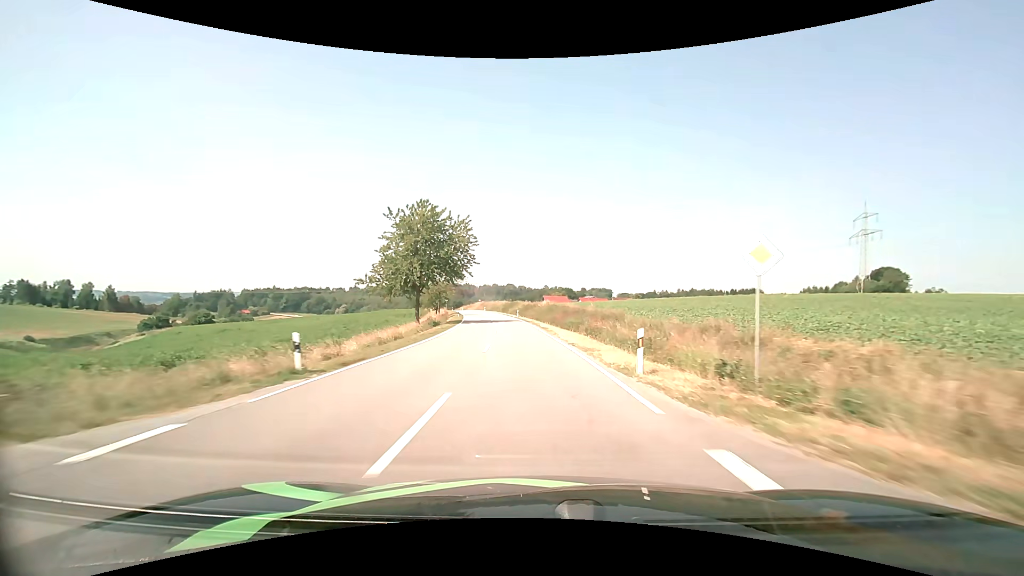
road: tertiary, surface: asphalt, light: Day
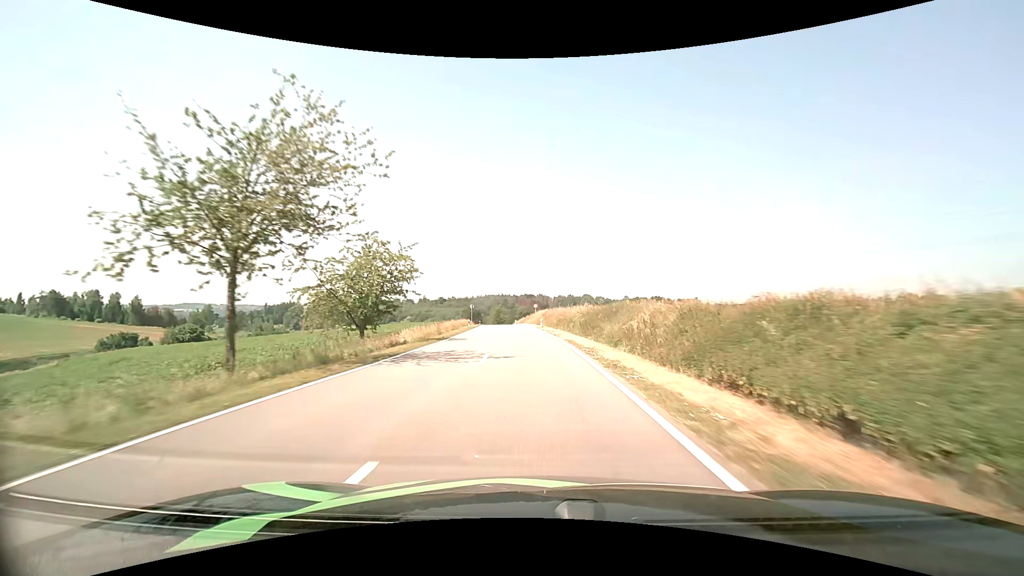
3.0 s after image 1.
(-4.7, +65.3) m; -9°
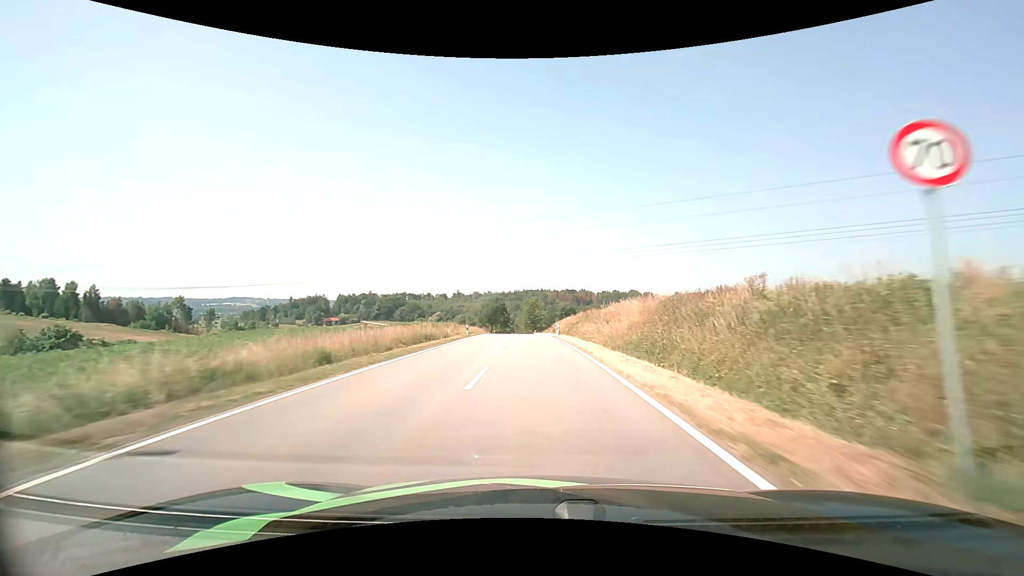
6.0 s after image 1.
(-3.1, +65.8) m; -5°
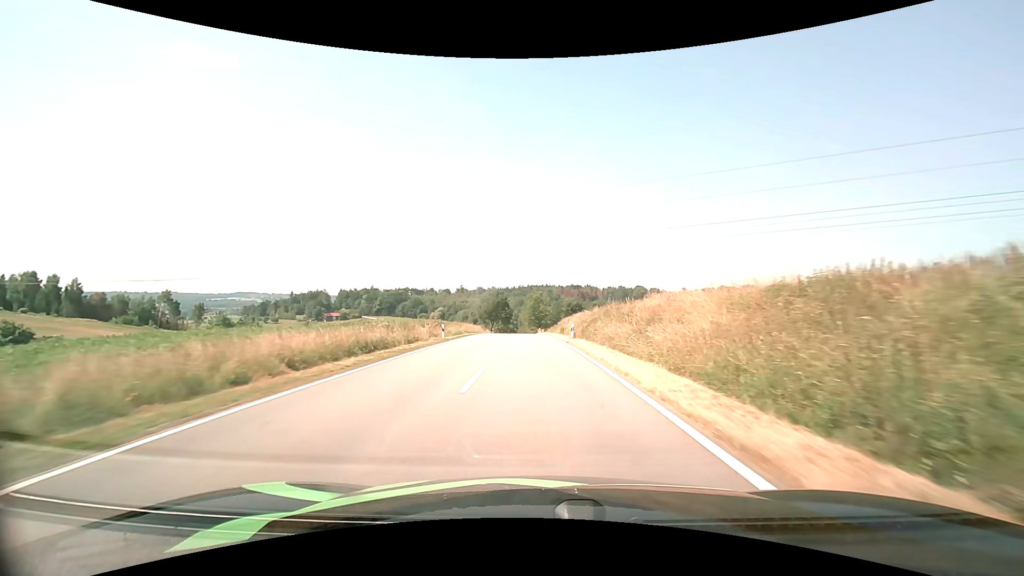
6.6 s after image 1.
(-0.1, +12.8) m; -1°
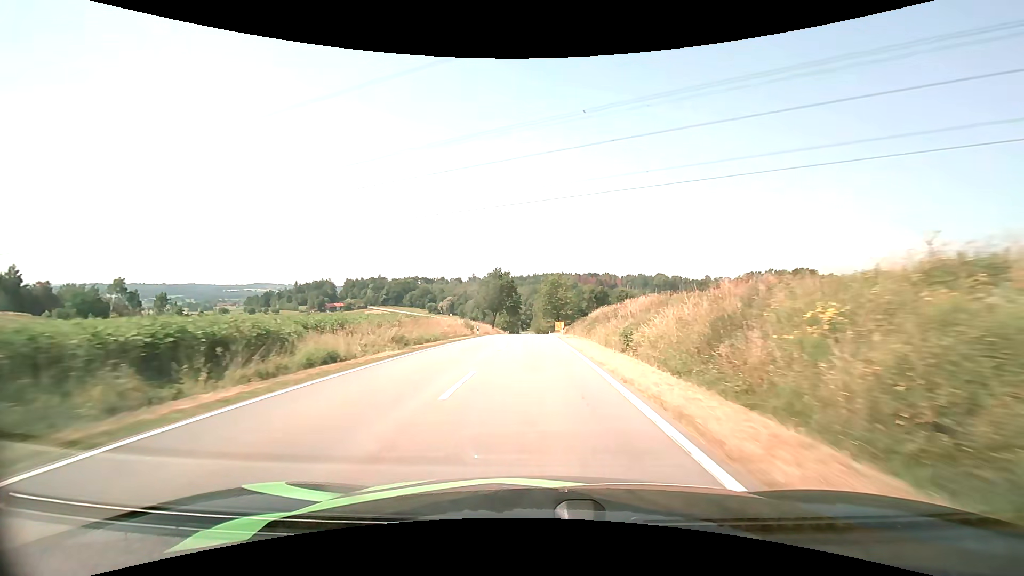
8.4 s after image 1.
(-0.5, +37.8) m; -2°
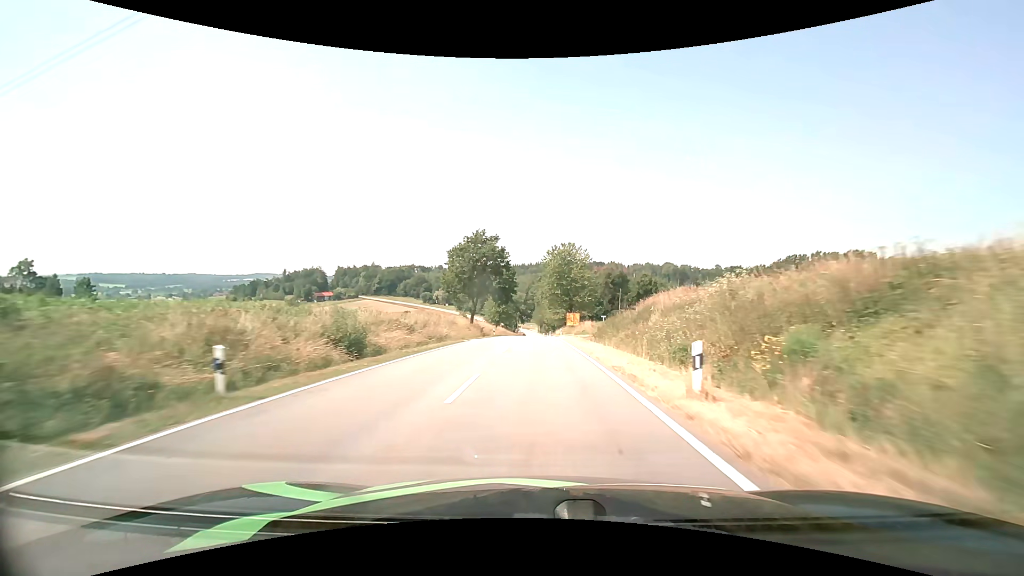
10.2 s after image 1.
(-0.2, +38.0) m; 0°
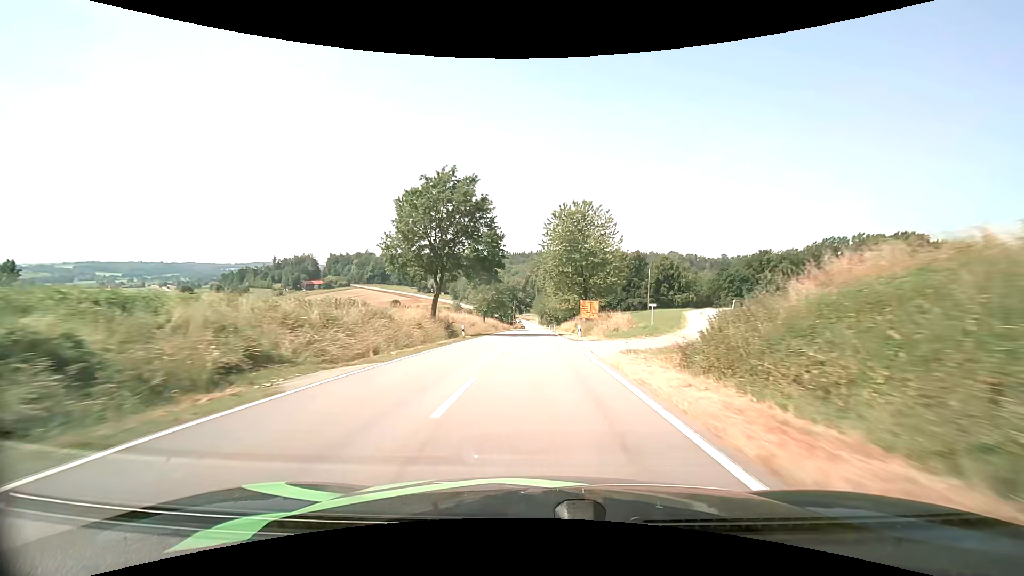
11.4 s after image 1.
(0.0, +25.7) m; 0°
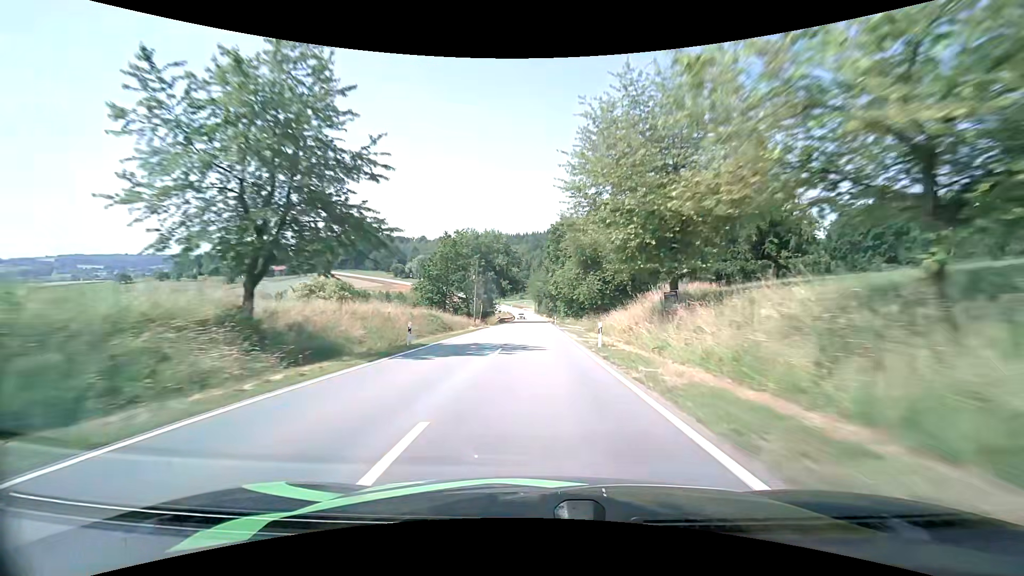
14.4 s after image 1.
(+0.3, +66.3) m; 0°
(0, +10) (0, +20) (0, +30) (0, +40) (0, +50) (0, +60) (0, +70) (0, +80) (0, +90) (0, +100) m
